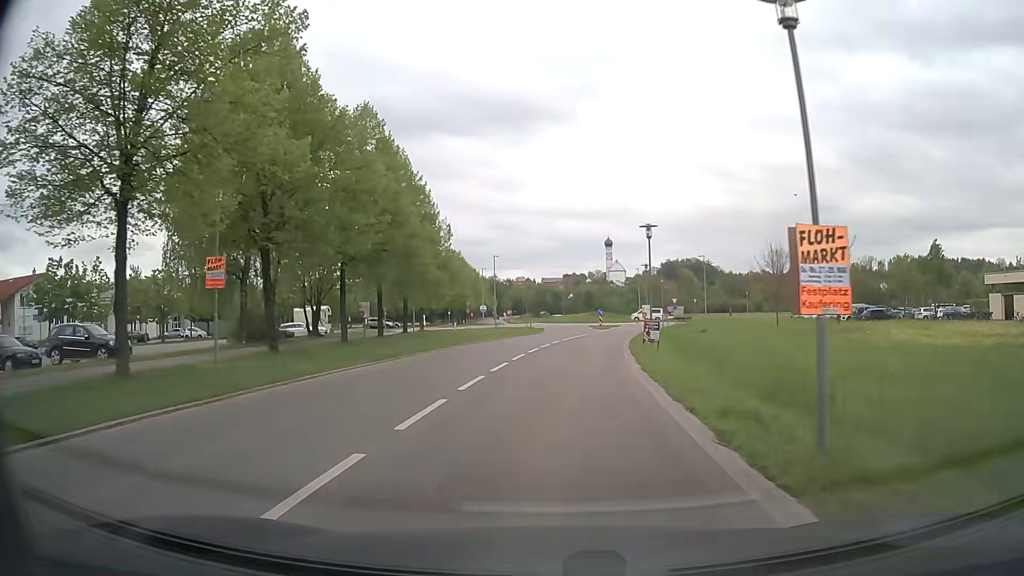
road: tertiary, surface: asphalt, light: Day
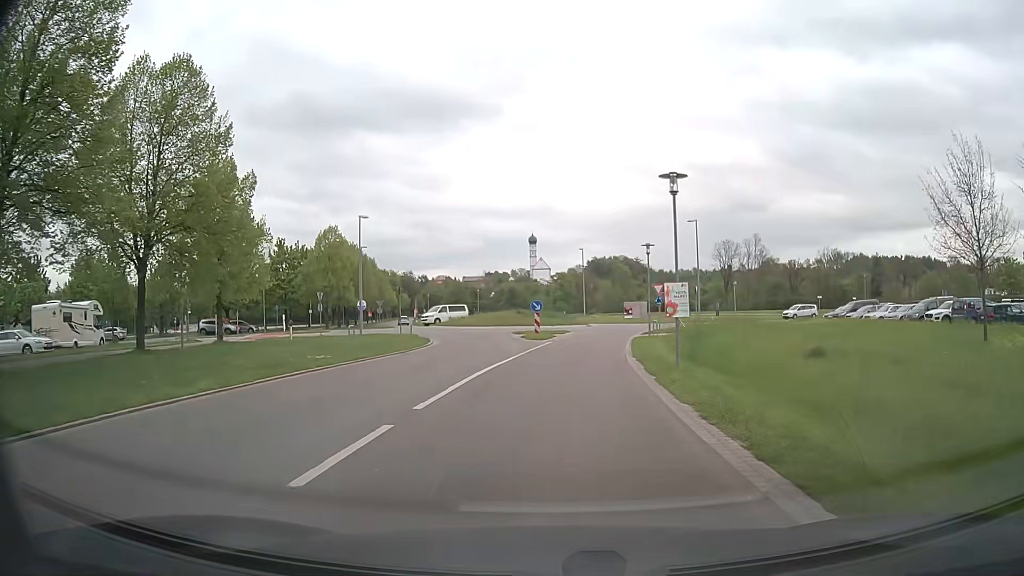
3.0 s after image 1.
(+1.3, +29.8) m; +6°
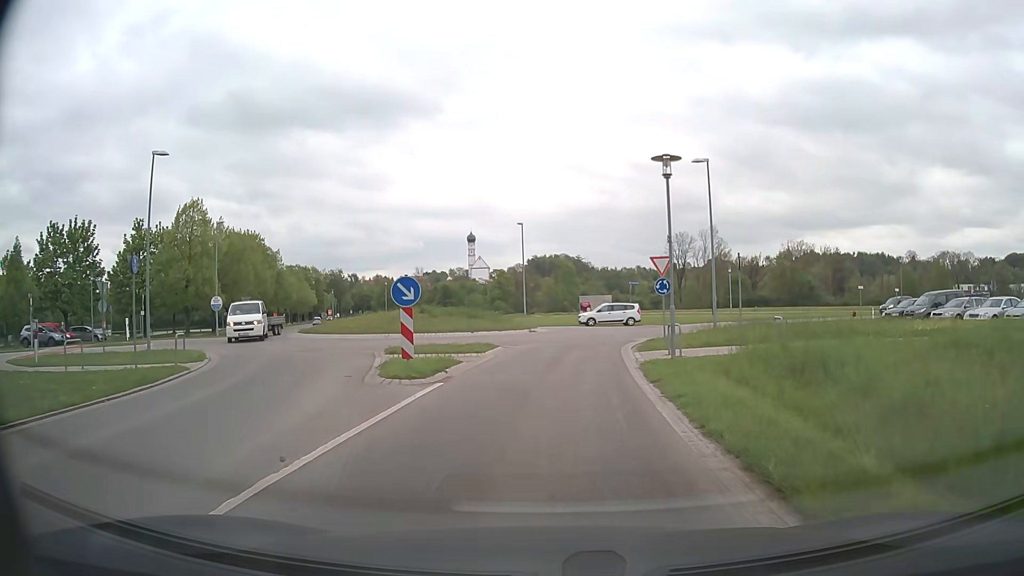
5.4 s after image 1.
(+0.9, +20.0) m; +4°
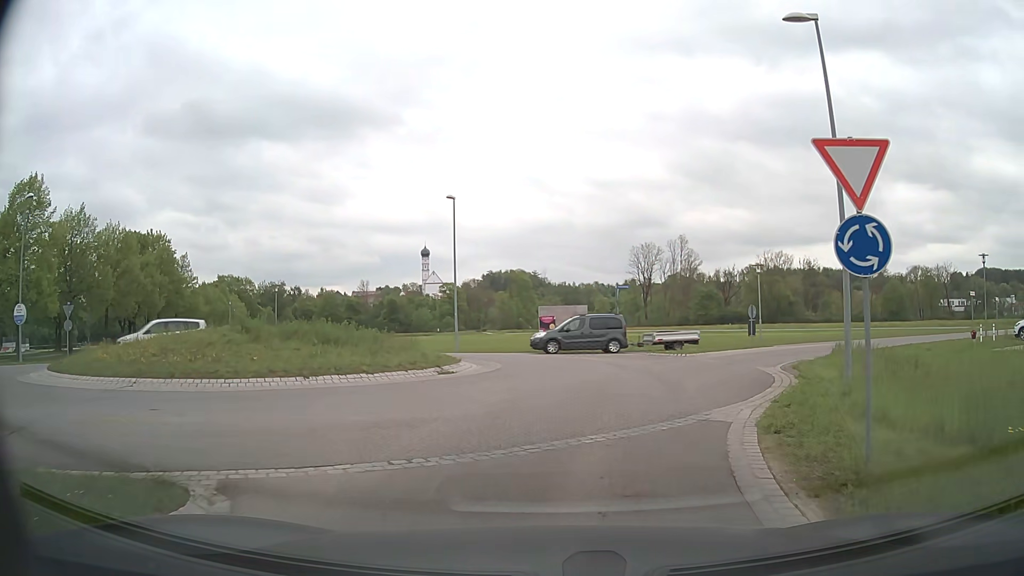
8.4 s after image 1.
(+0.9, +17.7) m; +5°
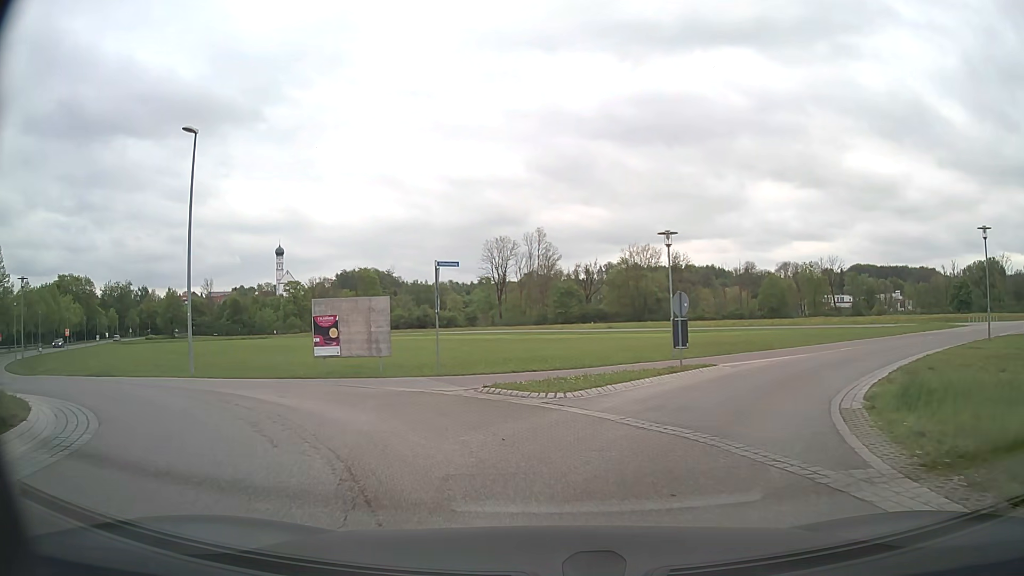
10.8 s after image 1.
(+1.9, +13.9) m; +12°
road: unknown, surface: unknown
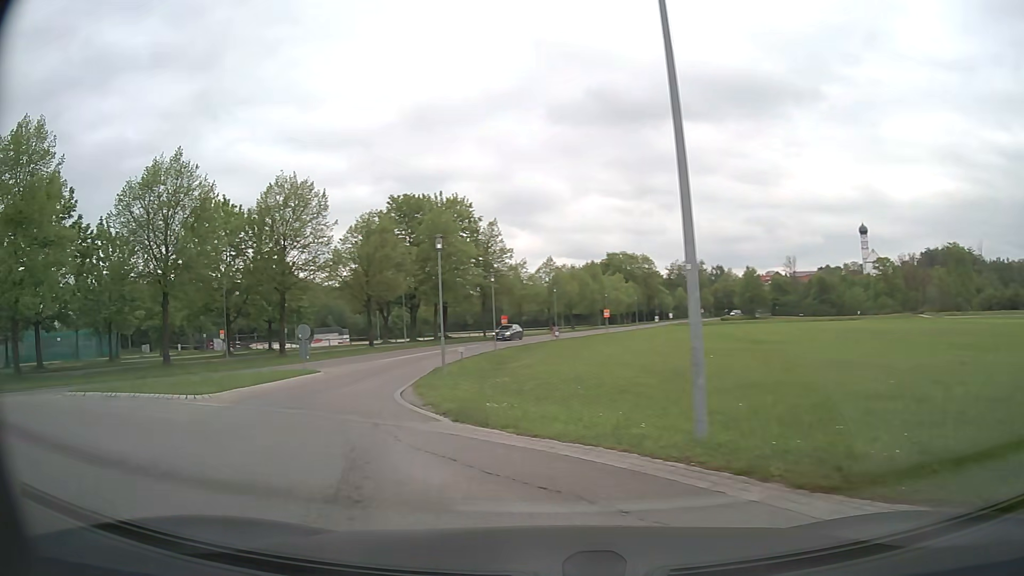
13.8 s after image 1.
(-5.3, +13.6) m; -50°
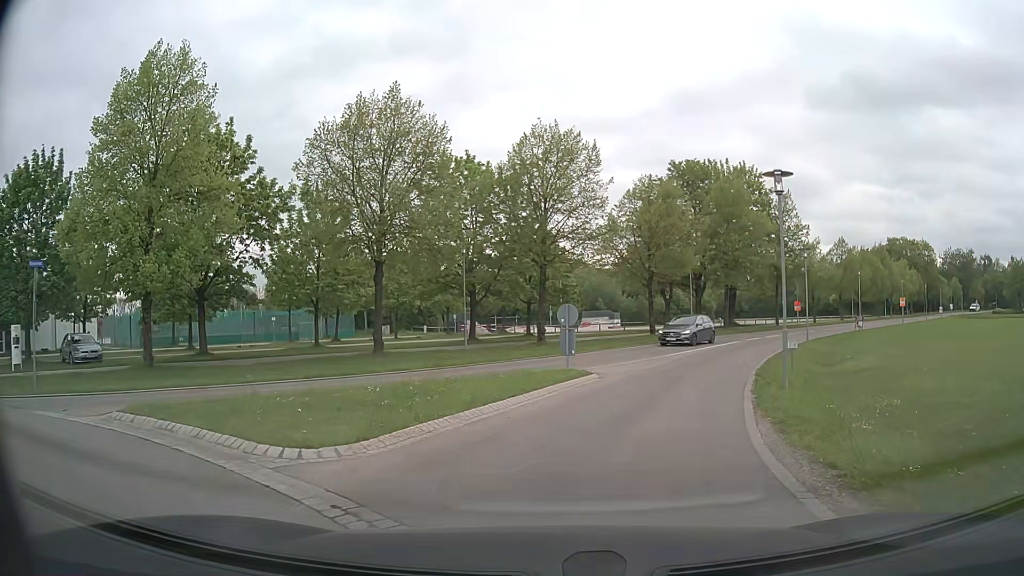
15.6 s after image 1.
(-2.3, +8.4) m; -23°
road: tertiary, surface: asphalt
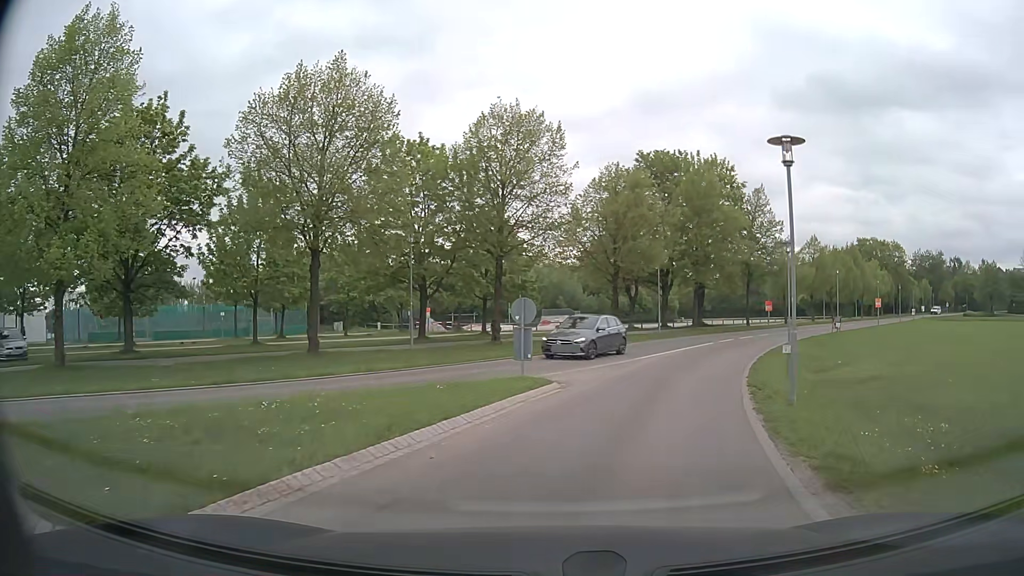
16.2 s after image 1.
(+0.1, +3.2) m; +4°
(+1, +10) (+3, +20) (+7, +29) (+11, +38) (+16, +47) (+22, +55) (+28, +63) (+34, +71) (+40, +79) (+46, +87) m
